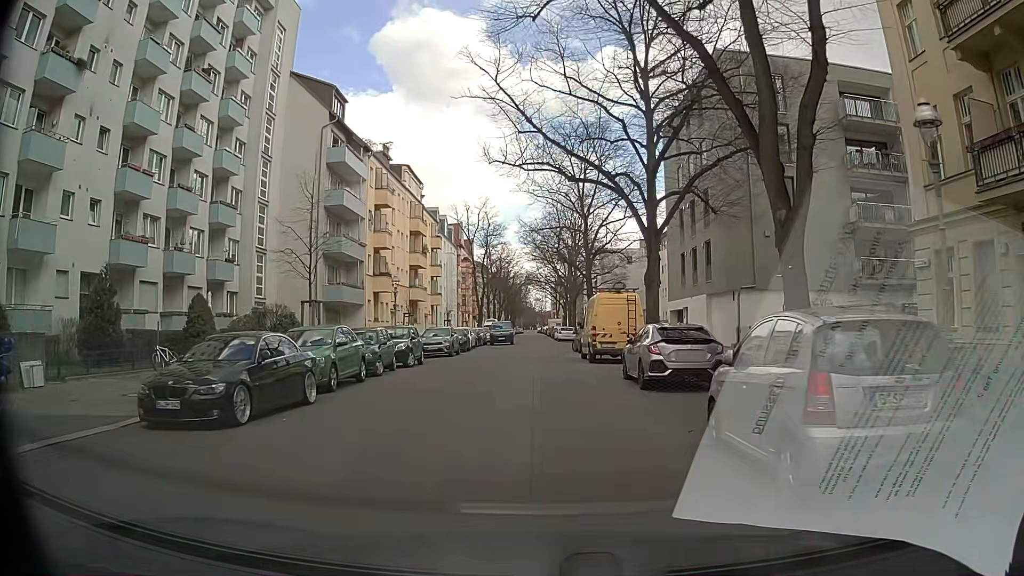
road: residential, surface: asphalt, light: Day
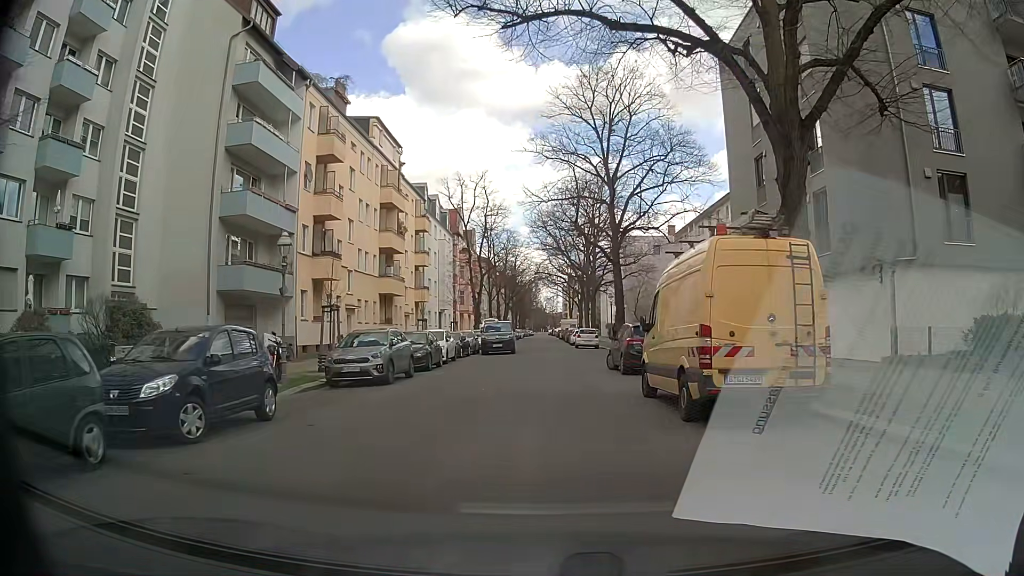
(+0.1, +15.8) m; -2°
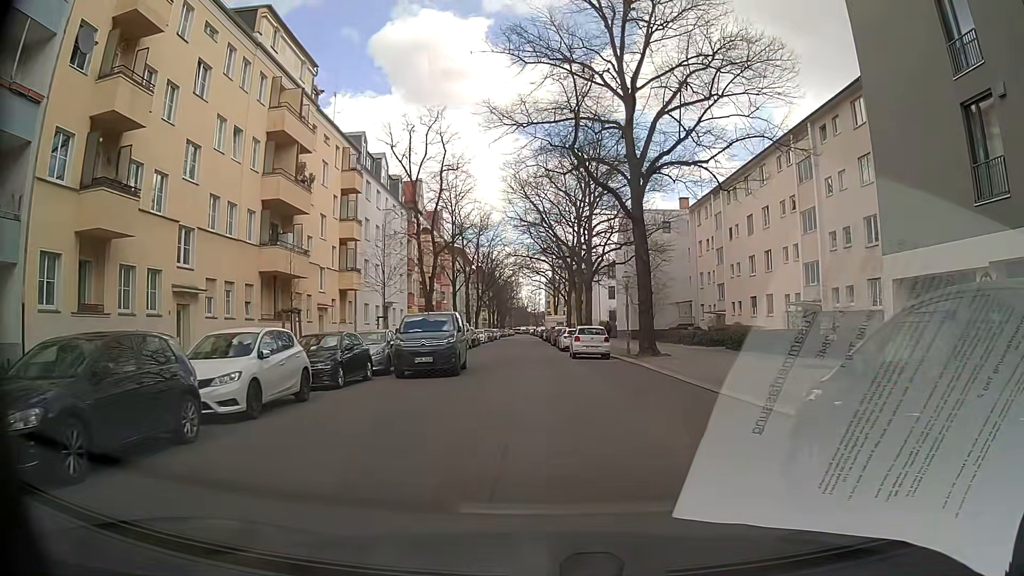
(+0.6, +18.7) m; +2°
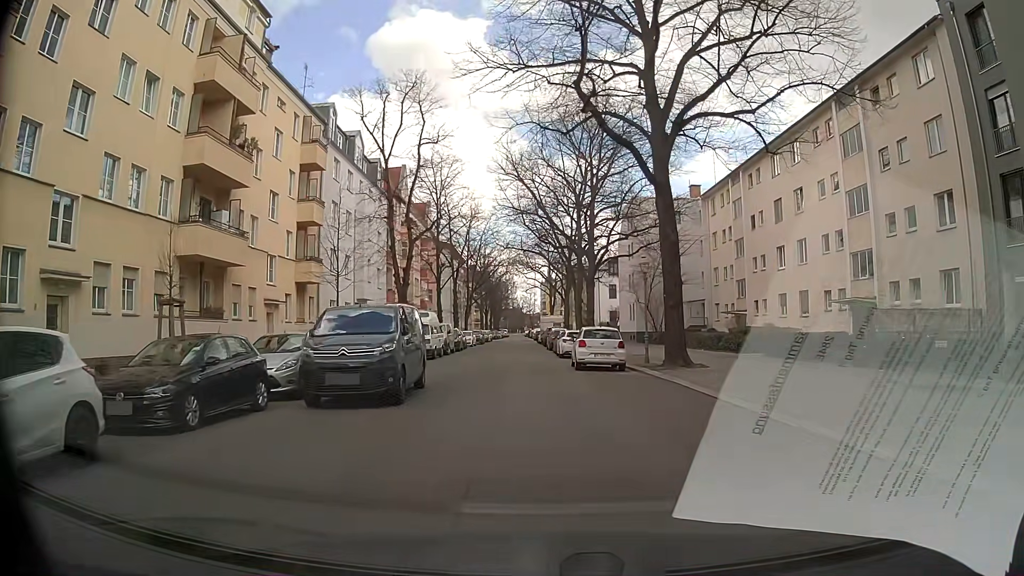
(+0.2, +7.2) m; +1°
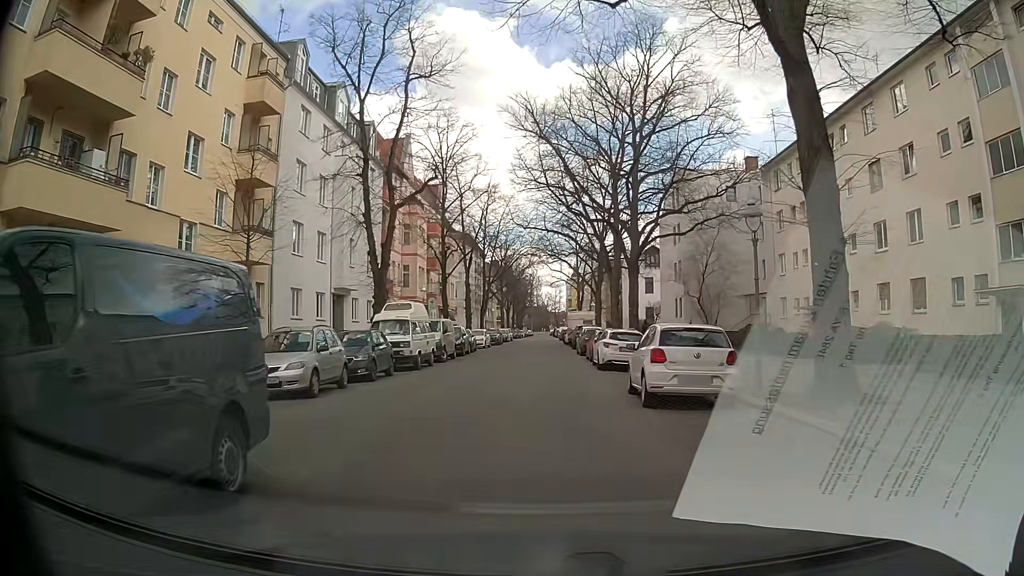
(-0.2, +10.8) m; -2°
